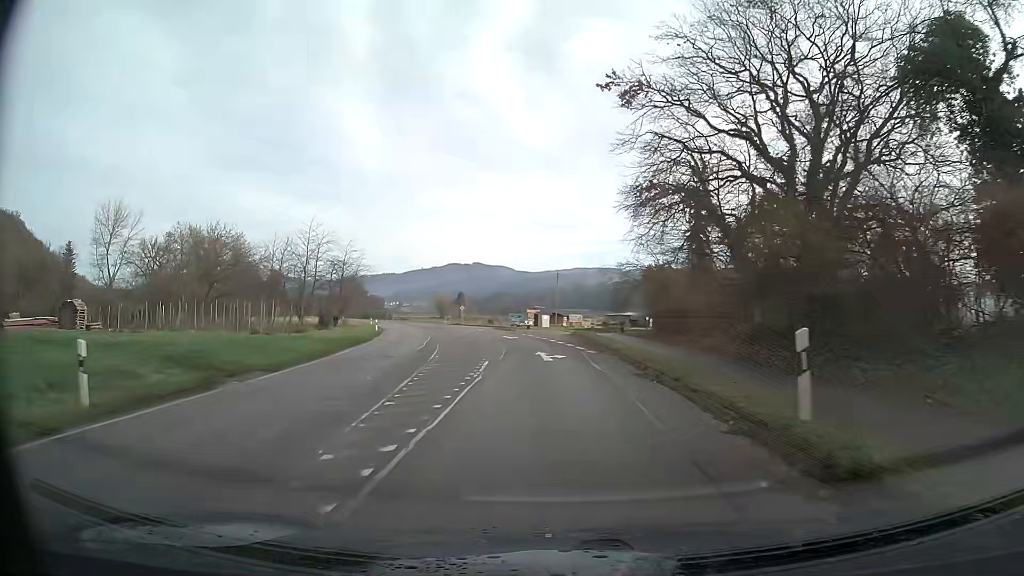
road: secondary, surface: asphalt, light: Day
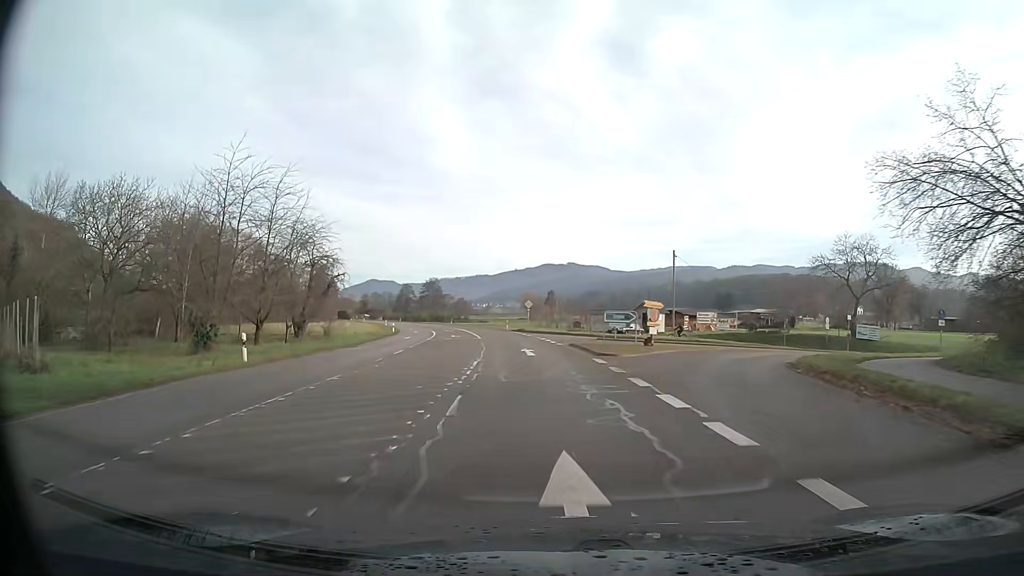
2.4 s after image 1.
(-2.5, +37.9) m; -8°
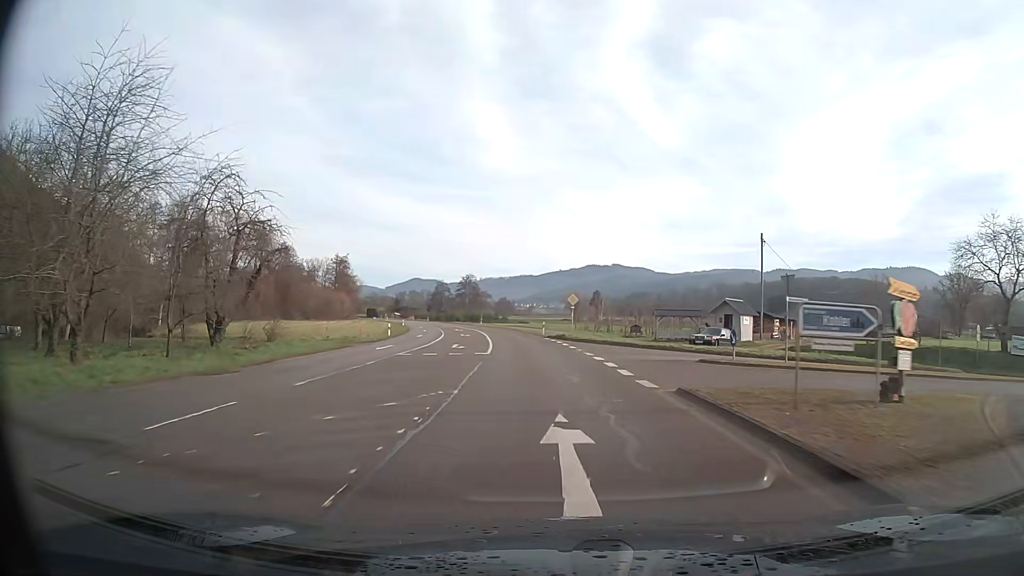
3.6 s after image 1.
(-0.6, +19.1) m; -3°
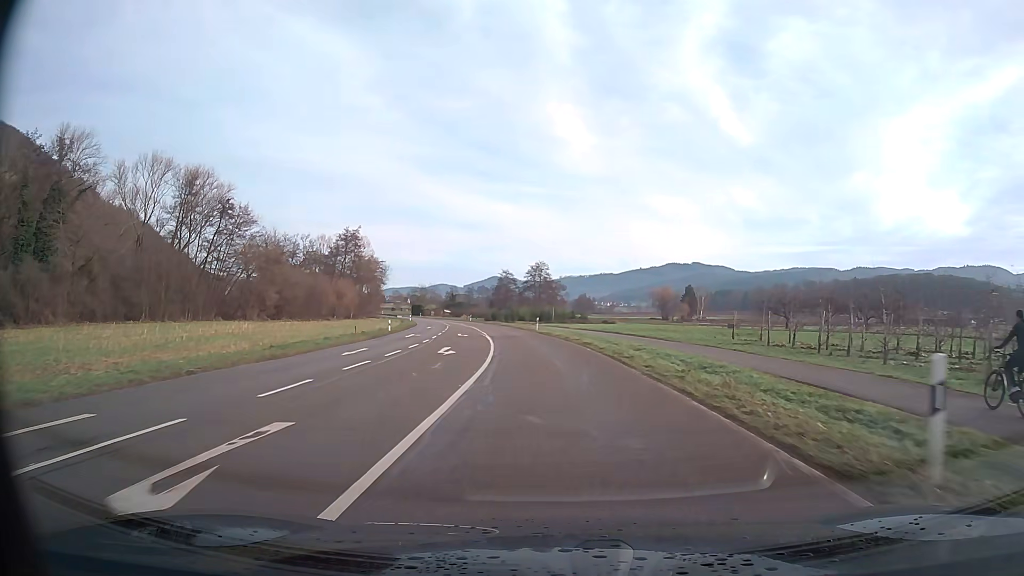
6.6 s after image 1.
(-3.0, +48.8) m; -7°
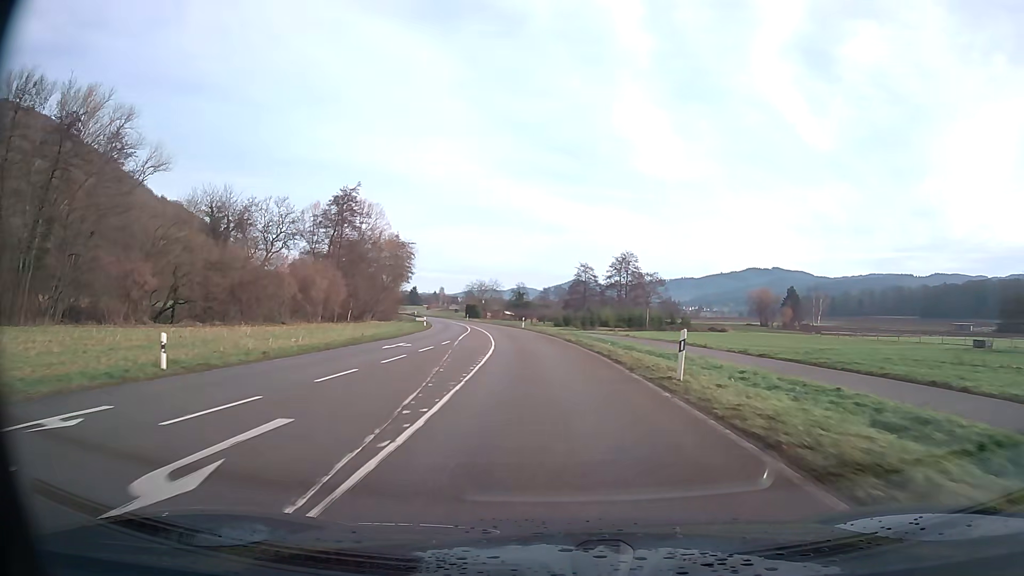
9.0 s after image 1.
(-2.4, +40.5) m; -7°
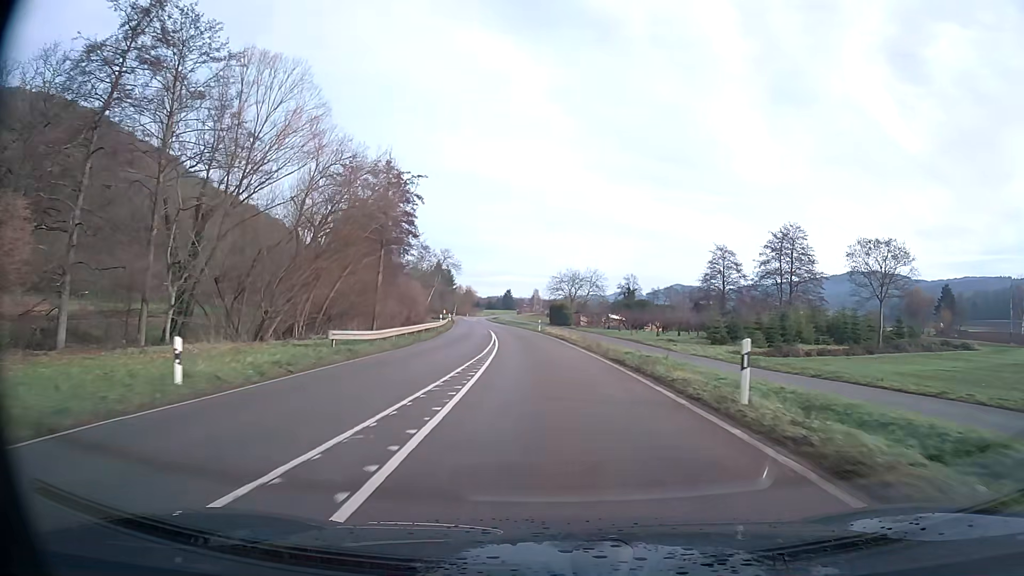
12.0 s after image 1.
(-4.3, +54.7) m; -9°
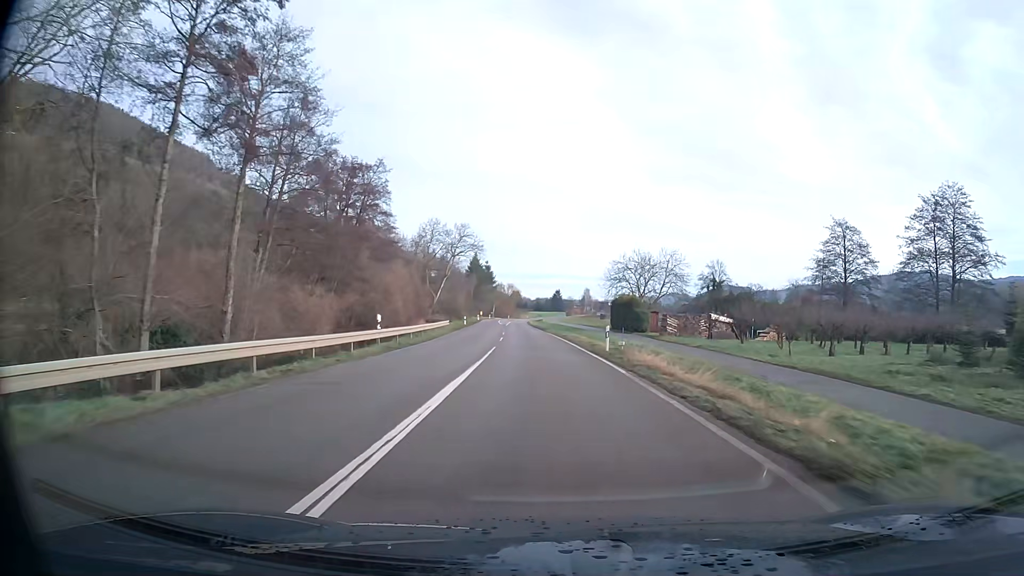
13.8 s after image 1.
(-1.3, +34.8) m; -4°
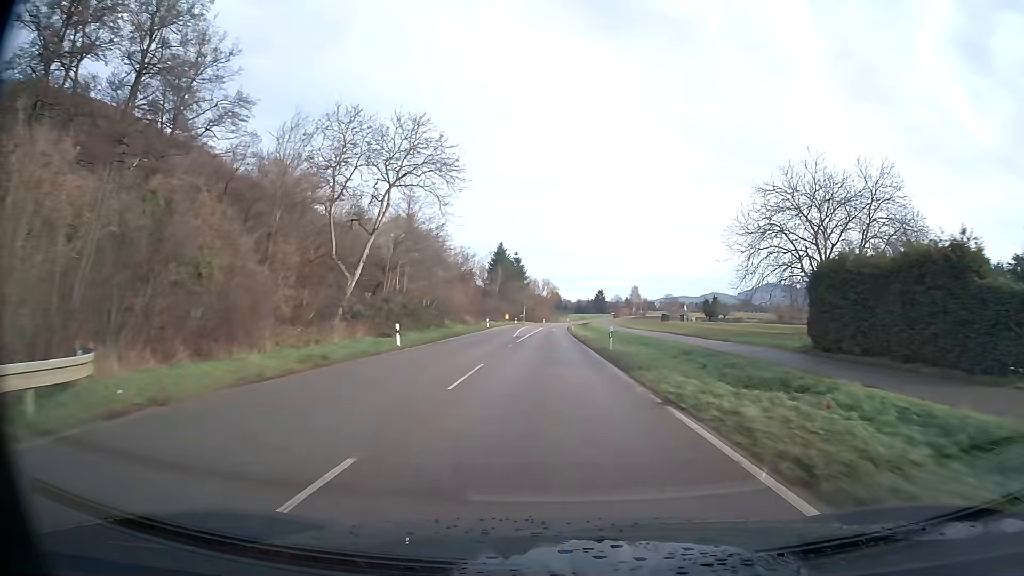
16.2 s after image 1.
(-1.6, +48.2) m; -3°
